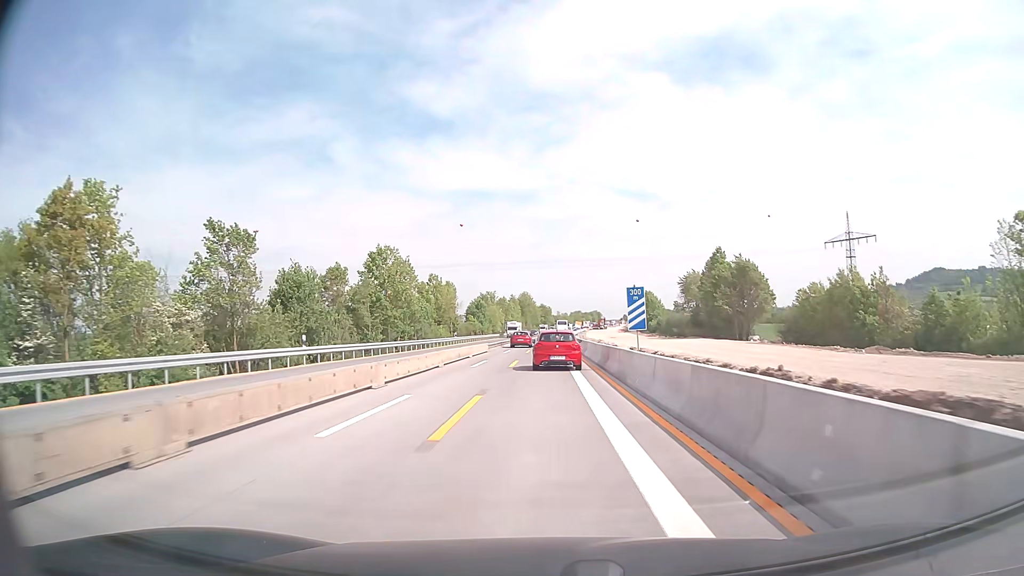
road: motorway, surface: concrete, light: Day
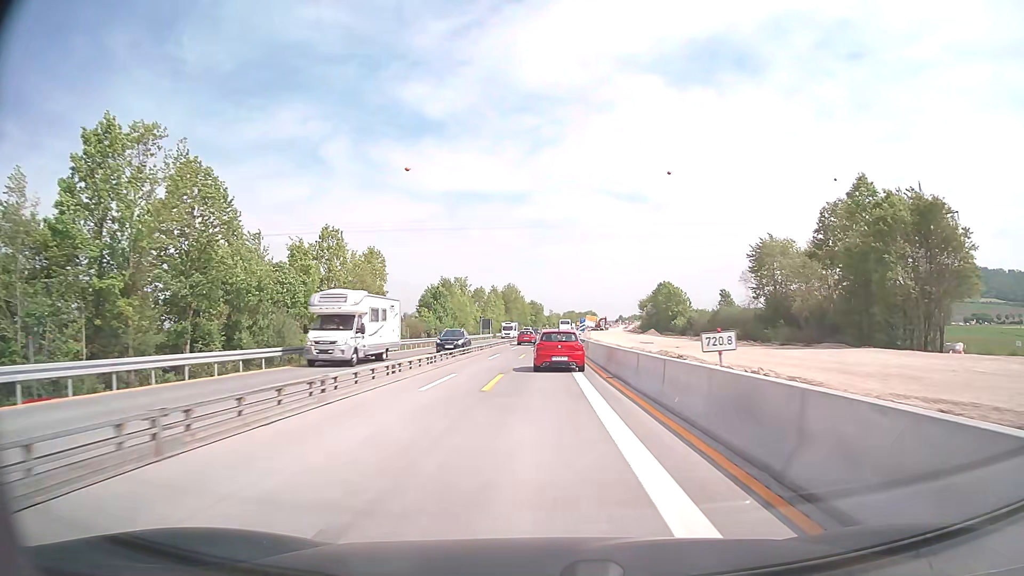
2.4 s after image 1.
(+0.2, +46.7) m; +1°
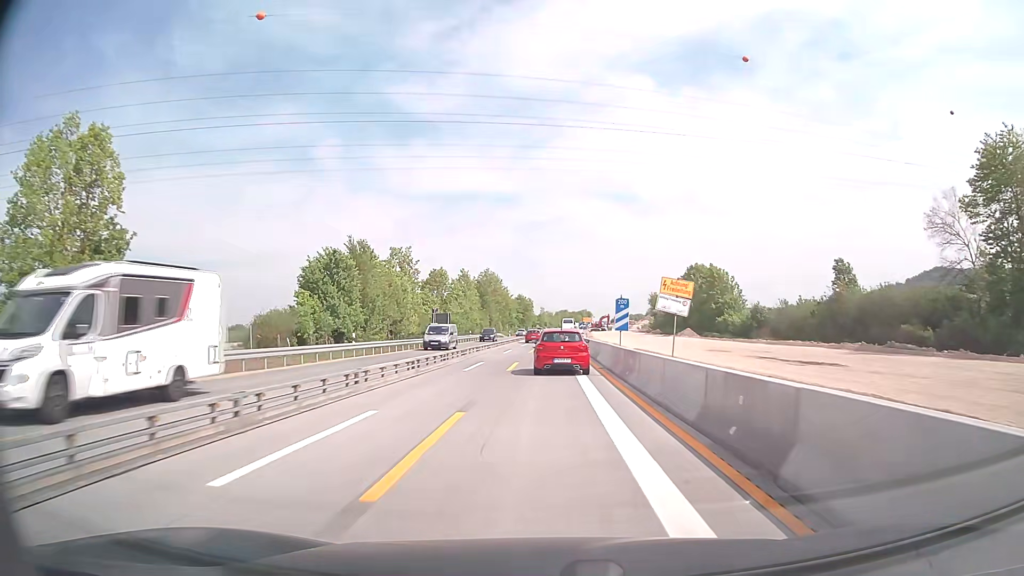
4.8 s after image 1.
(+0.4, +45.7) m; +1°
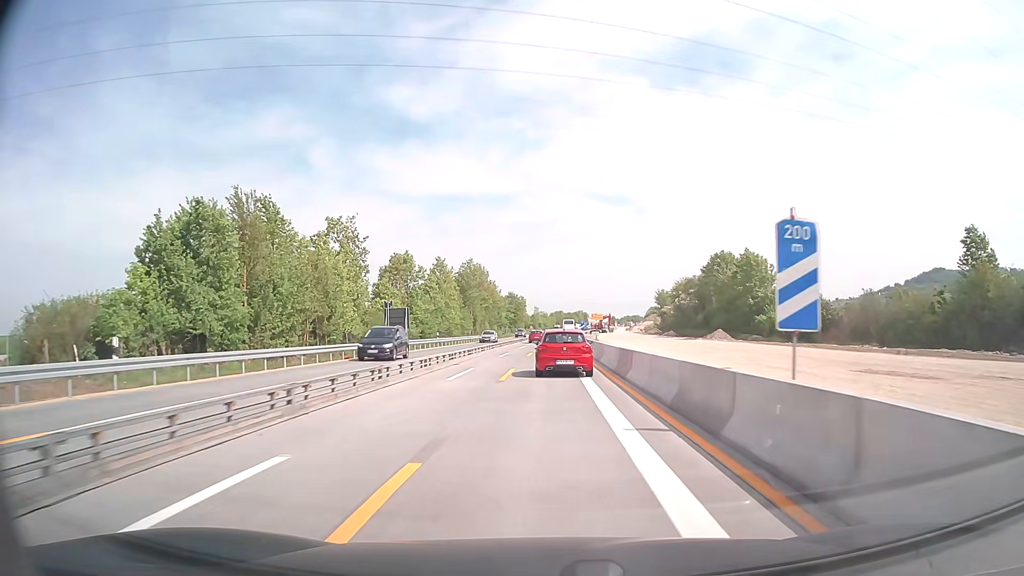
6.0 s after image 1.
(+0.1, +22.1) m; +1°
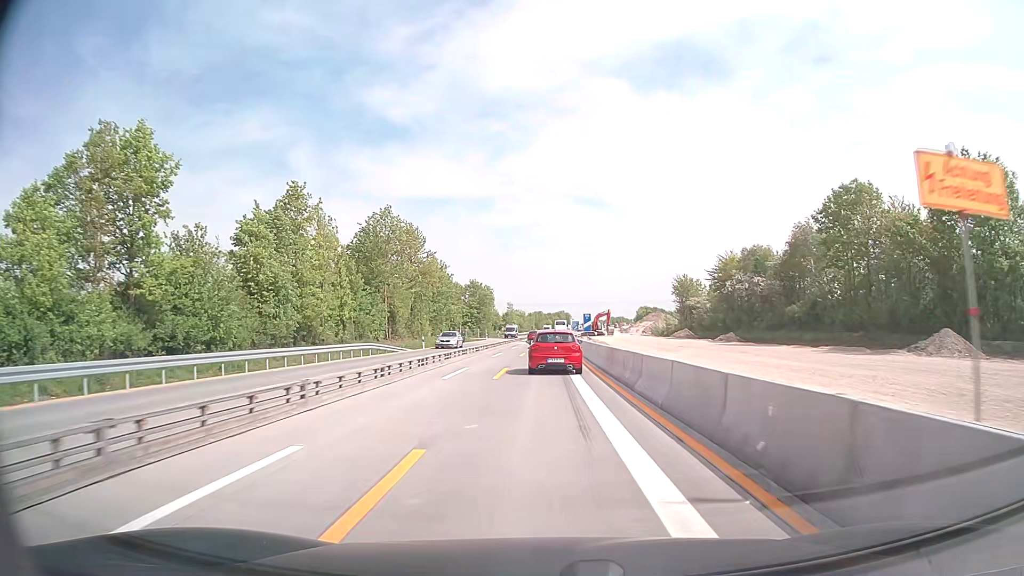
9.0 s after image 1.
(+0.8, +52.8) m; +2°
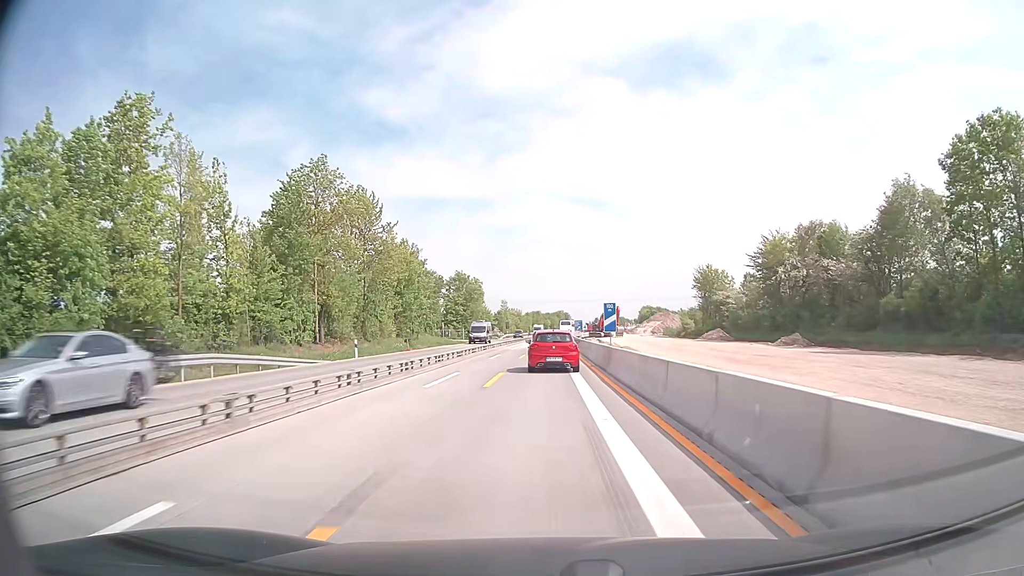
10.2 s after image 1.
(0.0, +20.9) m; 0°
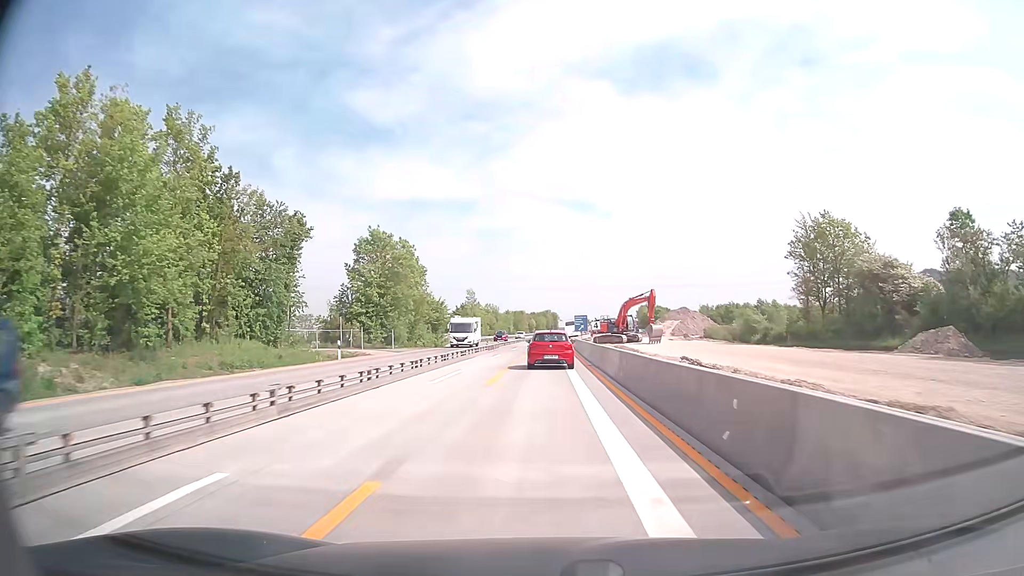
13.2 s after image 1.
(+0.6, +52.4) m; +1°
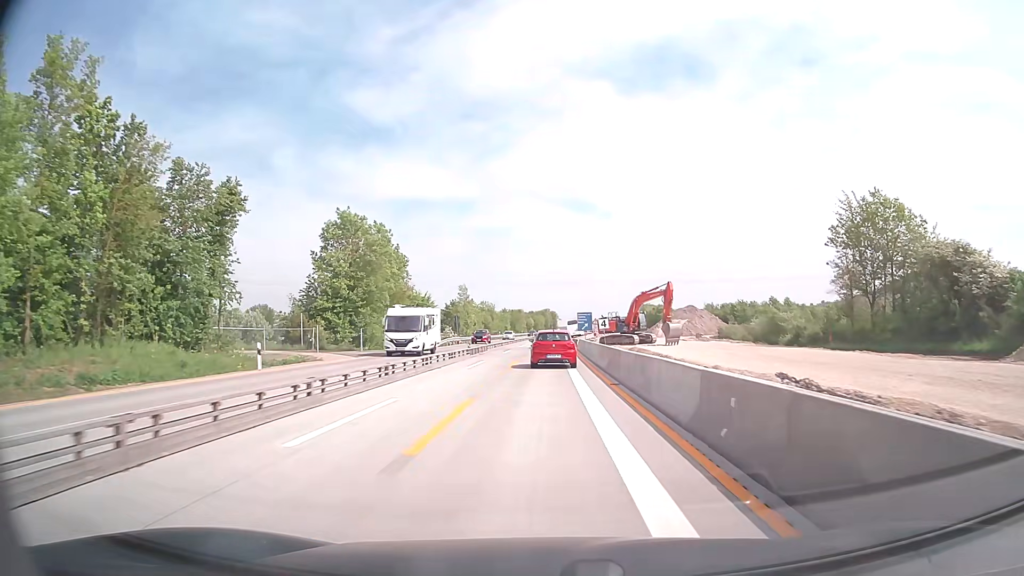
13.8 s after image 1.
(0.0, +10.4) m; 0°
(0, +10) (0, +20) (0, +30) (0, +40) (+1, +50) (+1, +60) (+1, +70) (+1, +80) (+2, +90) (+2, +100) m
